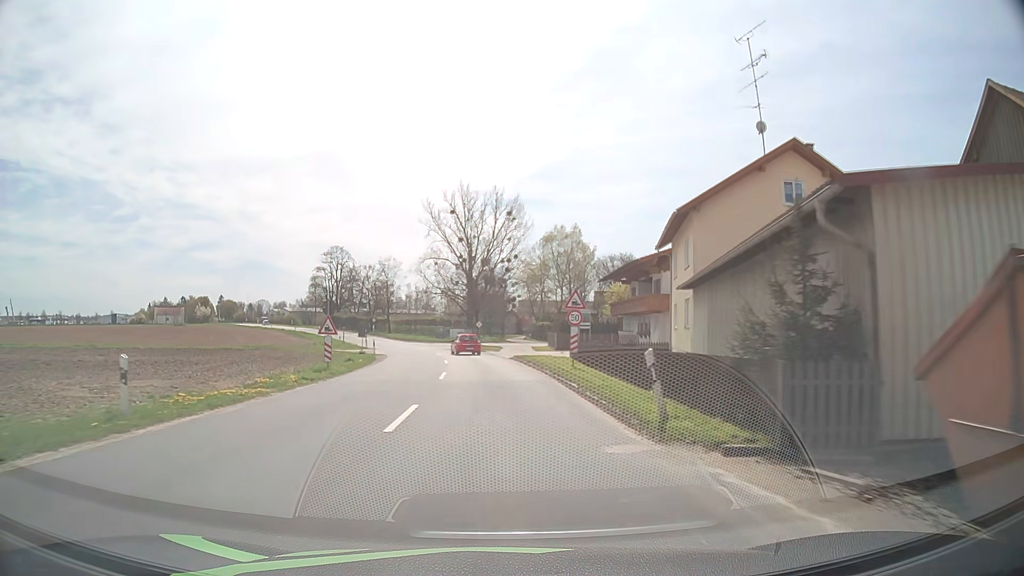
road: tertiary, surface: asphalt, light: Day
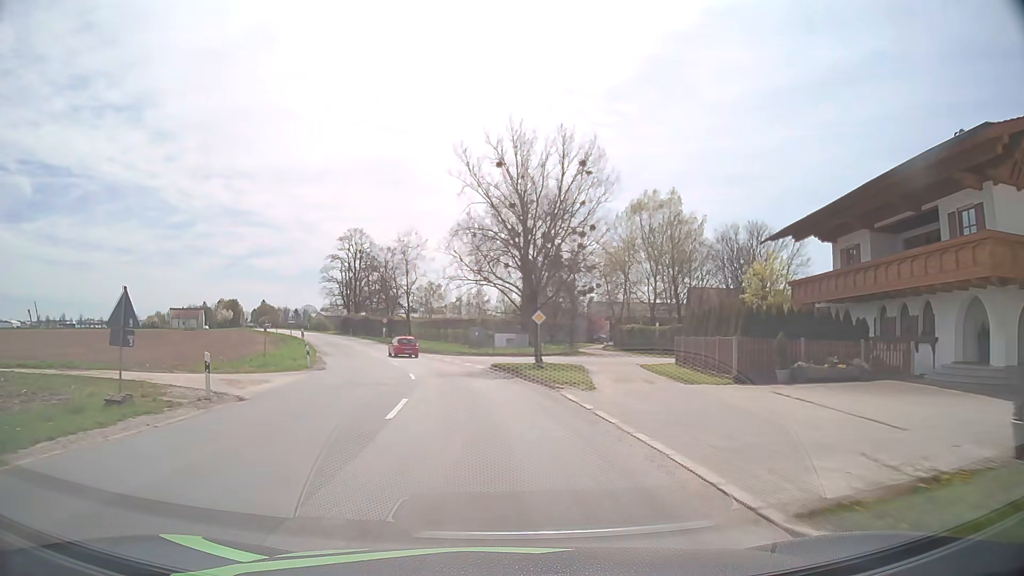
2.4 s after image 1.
(-1.2, +33.8) m; -5°
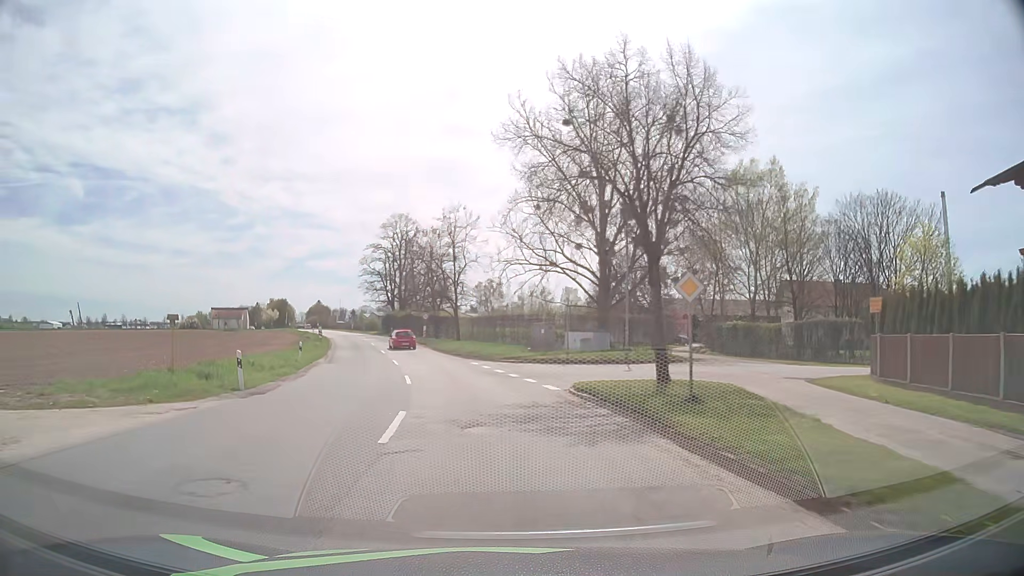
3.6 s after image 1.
(-0.7, +15.0) m; -5°
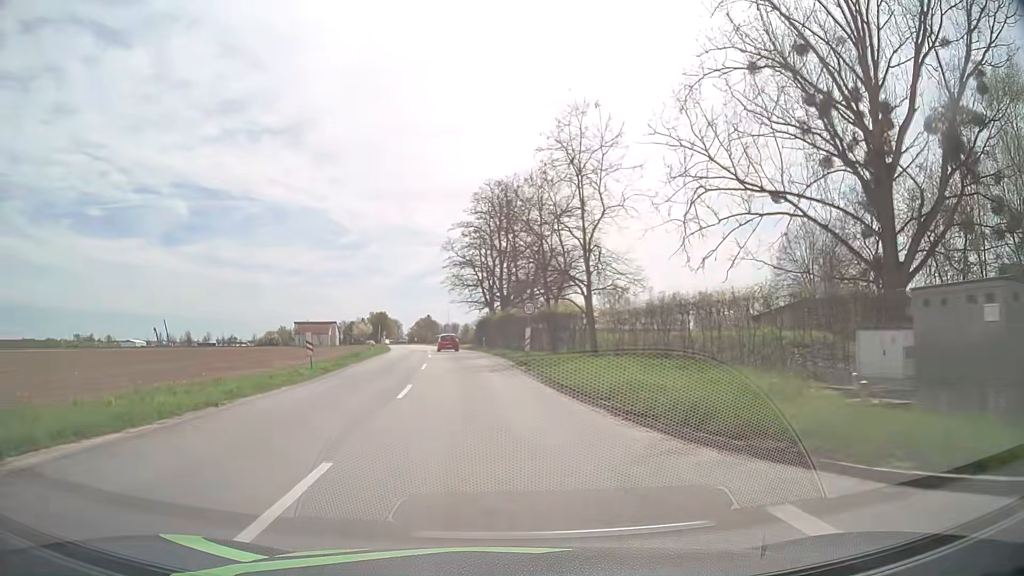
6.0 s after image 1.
(-2.7, +29.6) m; -10°
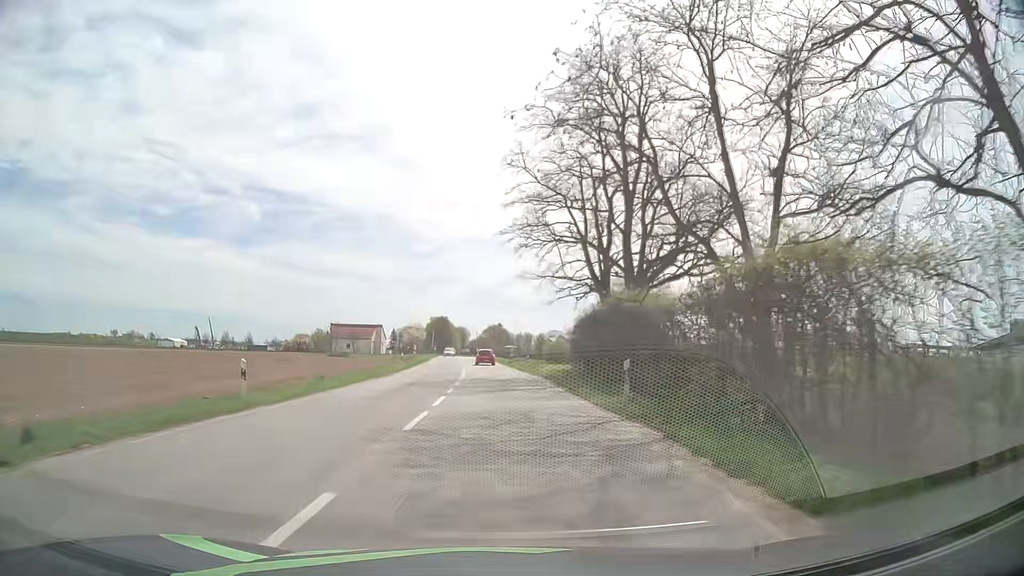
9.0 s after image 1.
(-2.9, +38.2) m; -6°
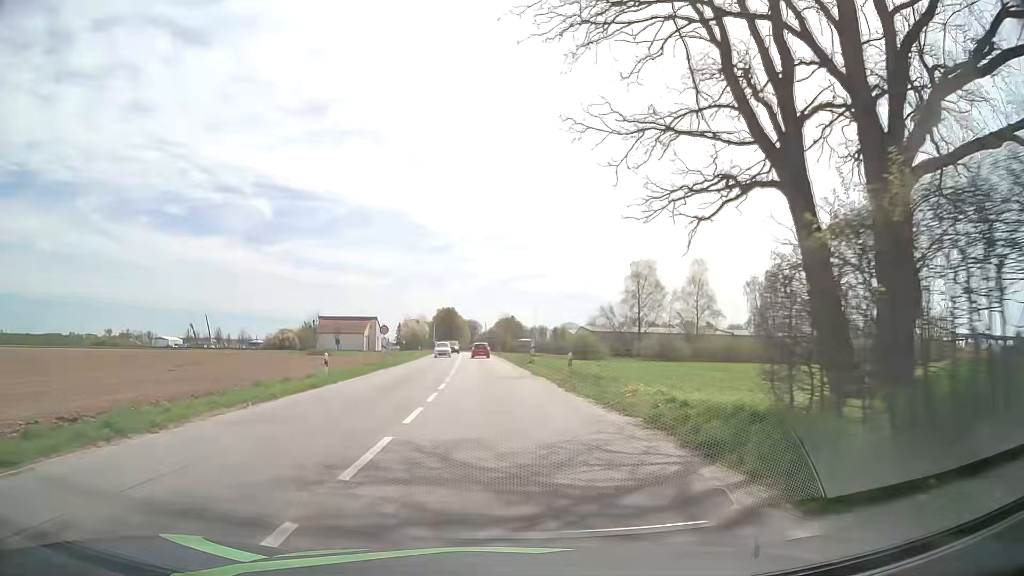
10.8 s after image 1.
(-0.3, +22.9) m; -1°
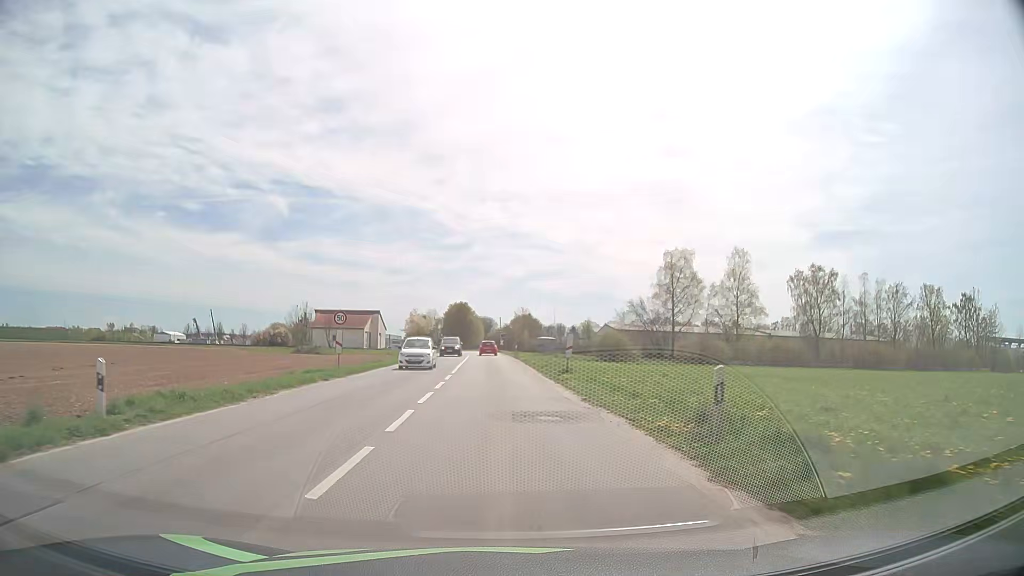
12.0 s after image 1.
(-0.2, +15.3) m; -2°
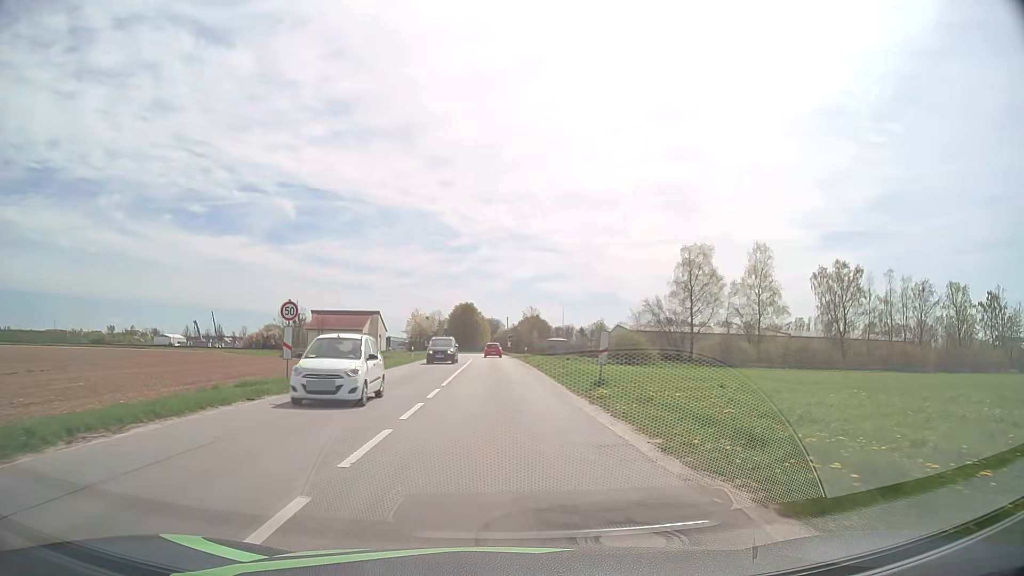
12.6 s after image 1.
(0.0, +7.7) m; 0°
